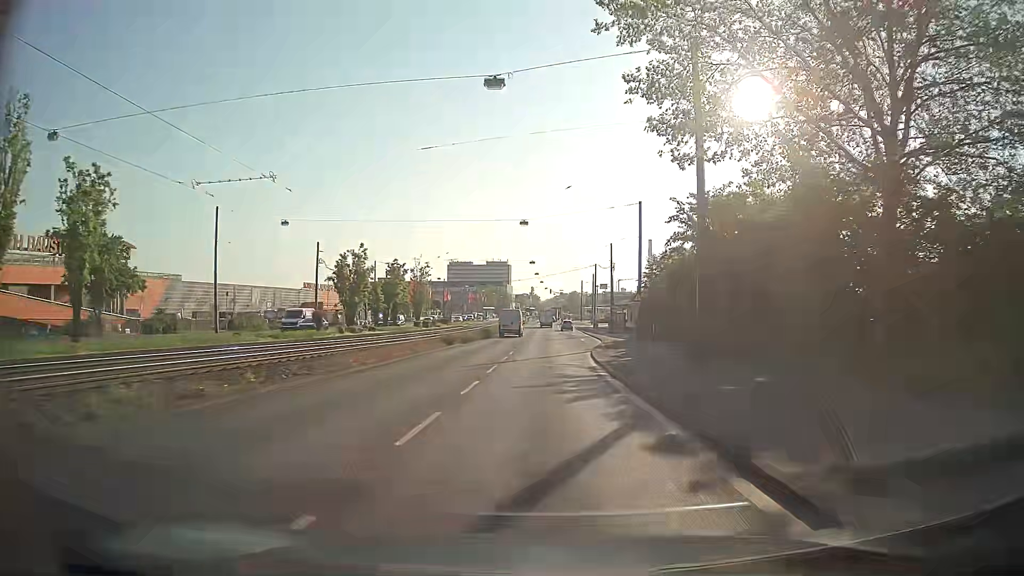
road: primary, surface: asphalt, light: Day
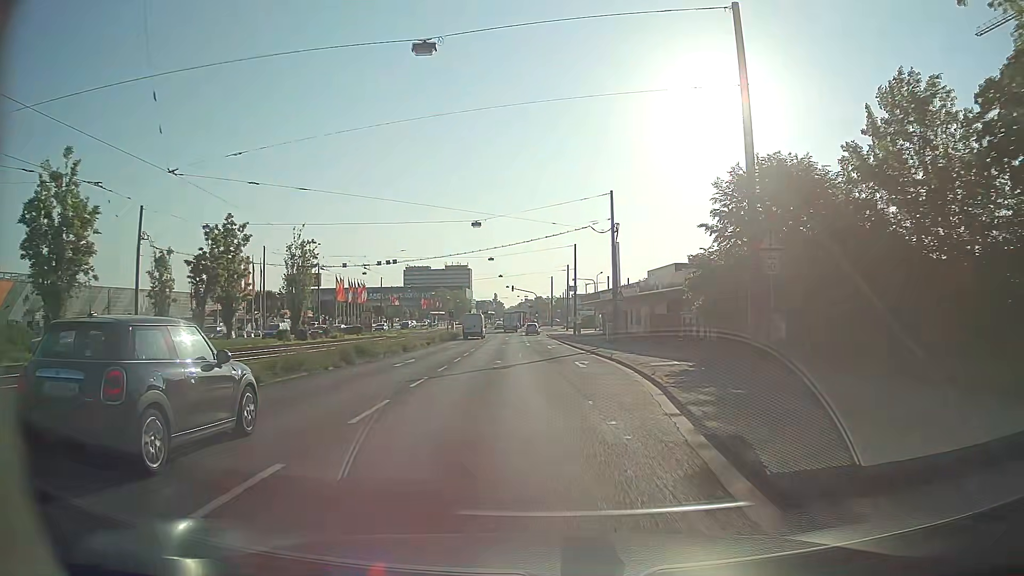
(+0.5, +33.8) m; +3°
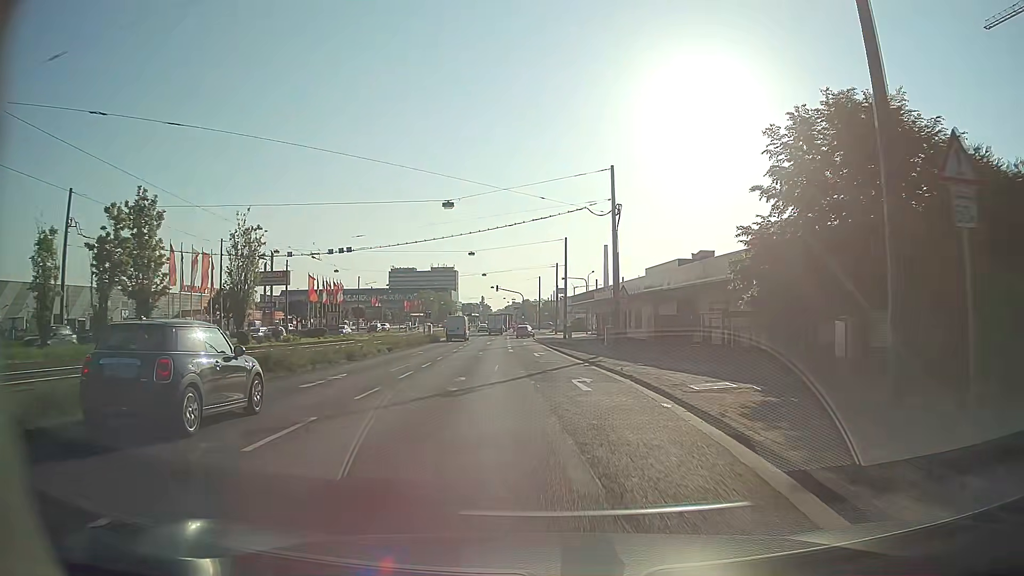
(0.0, +8.3) m; +1°
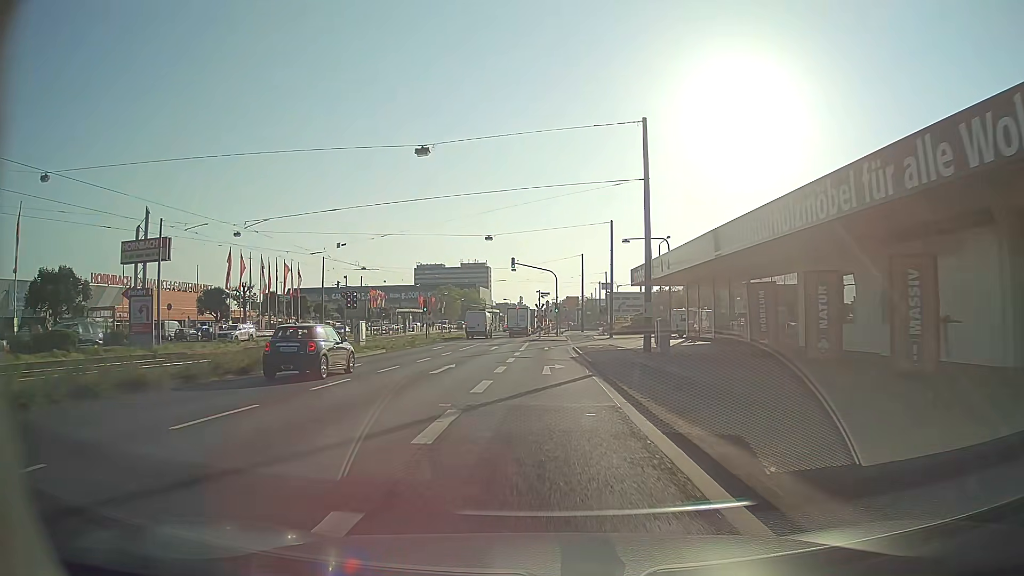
(-0.4, +40.7) m; -3°
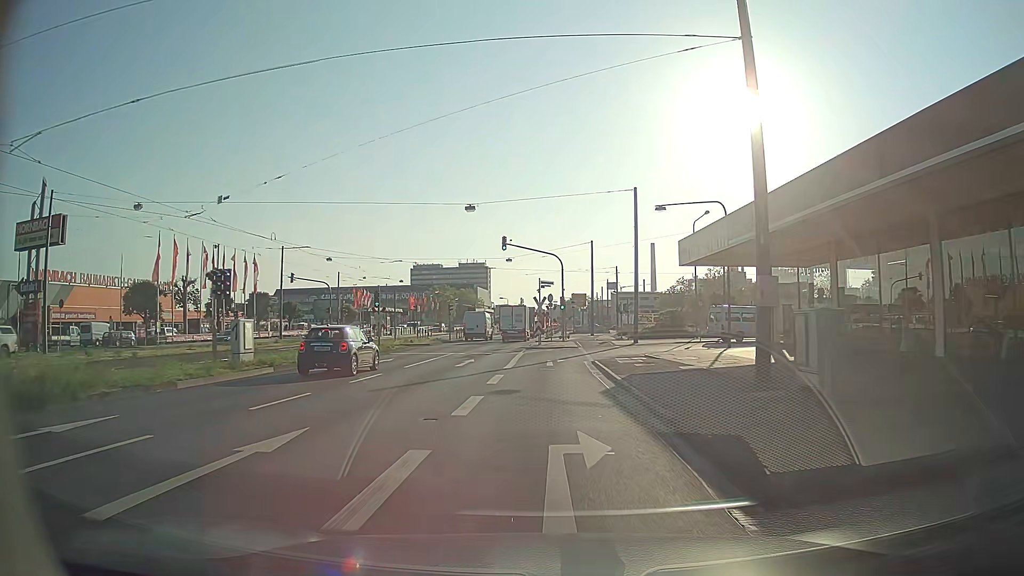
(0.0, +15.7) m; 0°
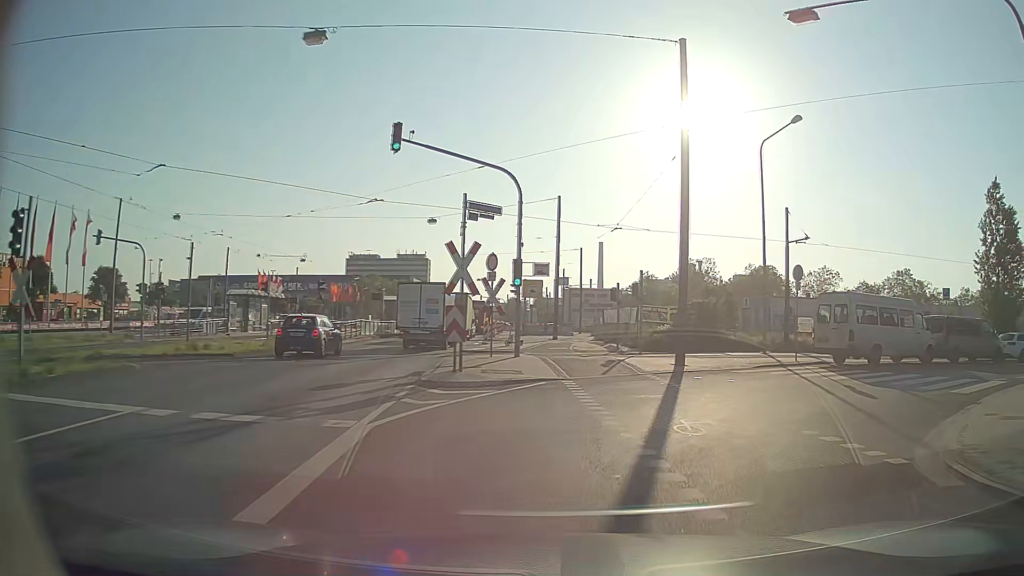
(+0.1, +25.2) m; +4°
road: unclassified
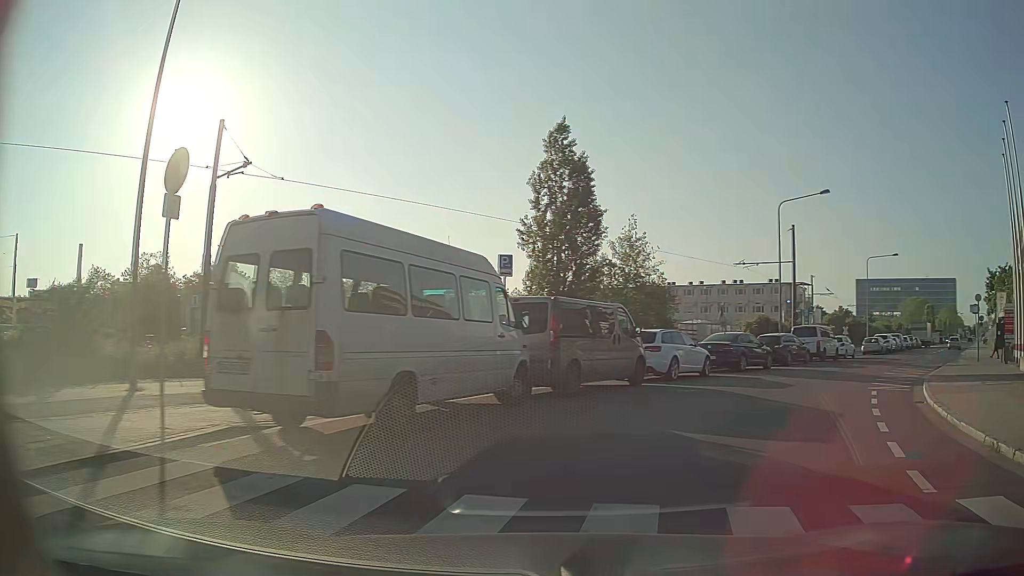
(+6.0, +15.0) m; +46°
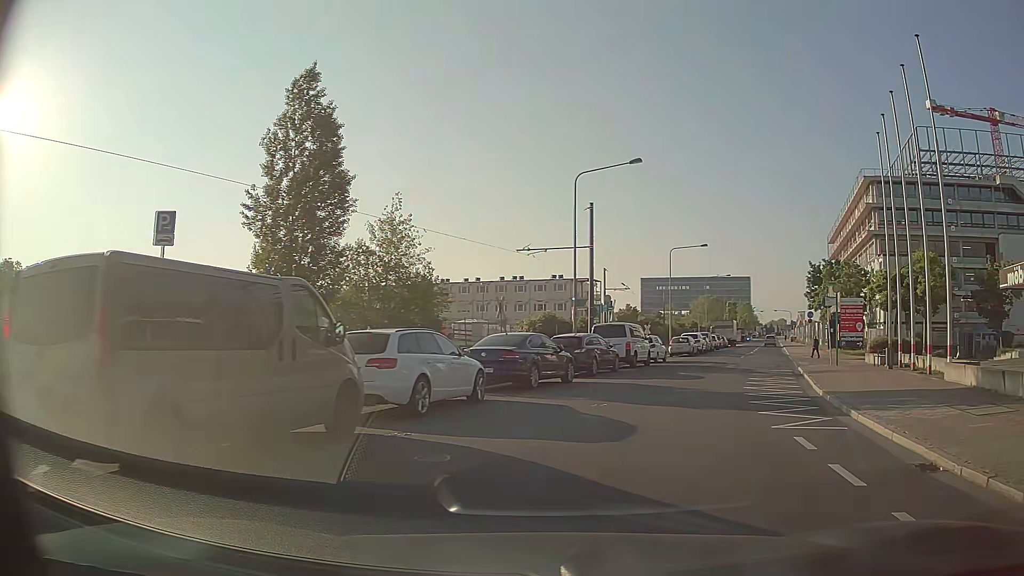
(+1.4, +7.8) m; +20°
